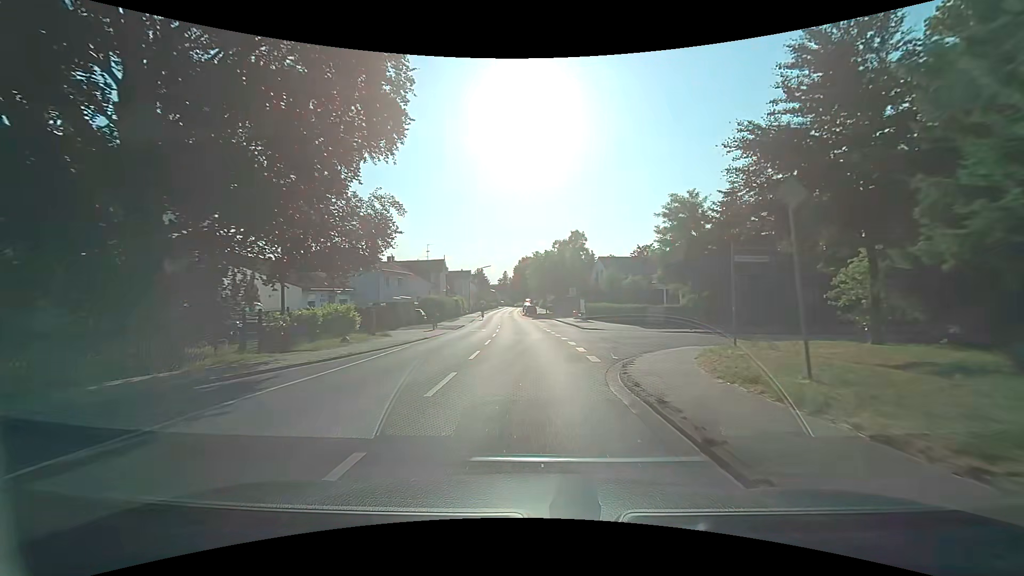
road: secondary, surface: asphalt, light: Day
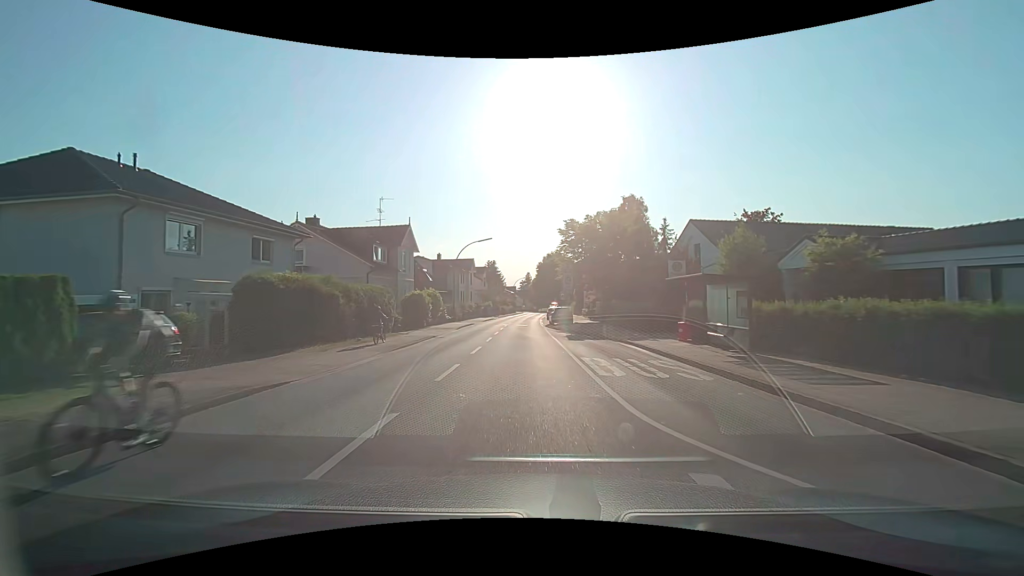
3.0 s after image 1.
(-0.3, +34.3) m; -3°
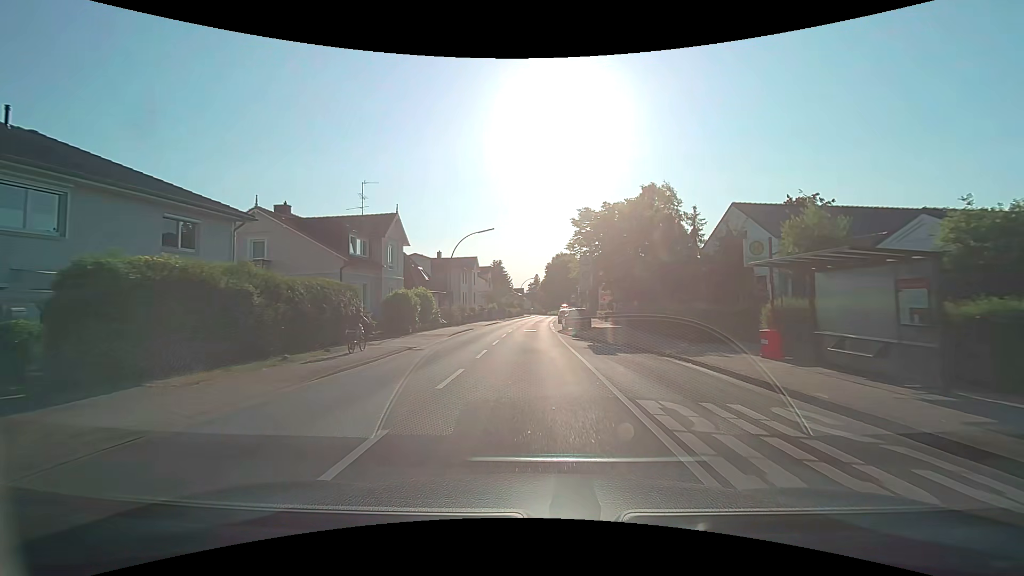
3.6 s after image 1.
(-0.1, +6.8) m; -1°
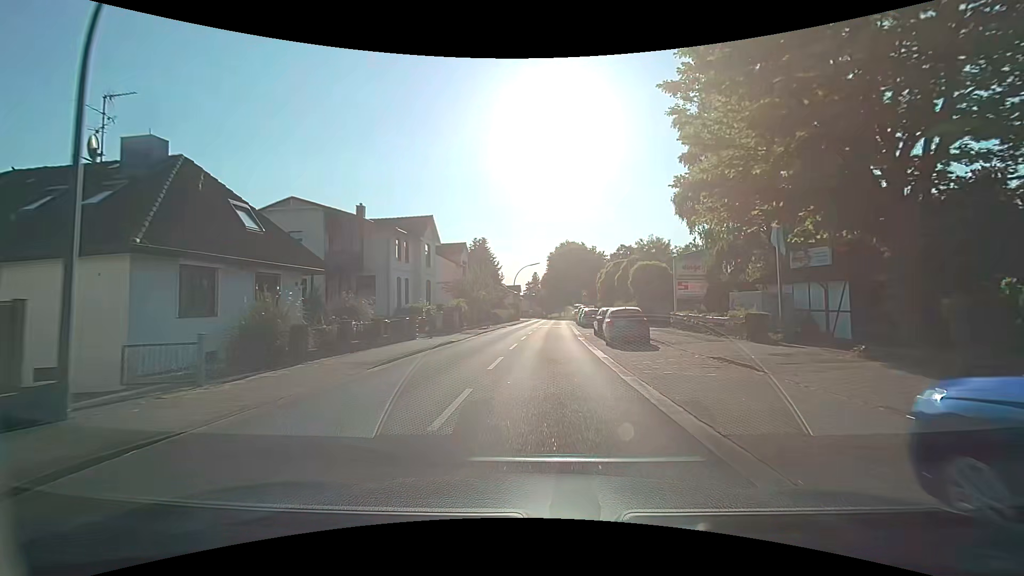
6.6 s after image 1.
(-0.3, +33.0) m; 0°
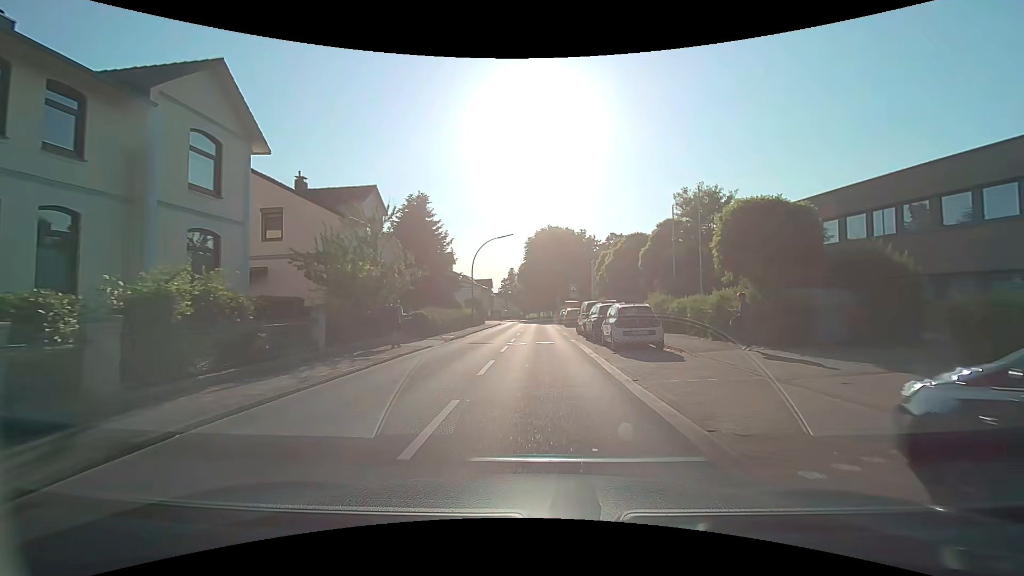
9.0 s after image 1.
(+0.8, +24.8) m; +3°
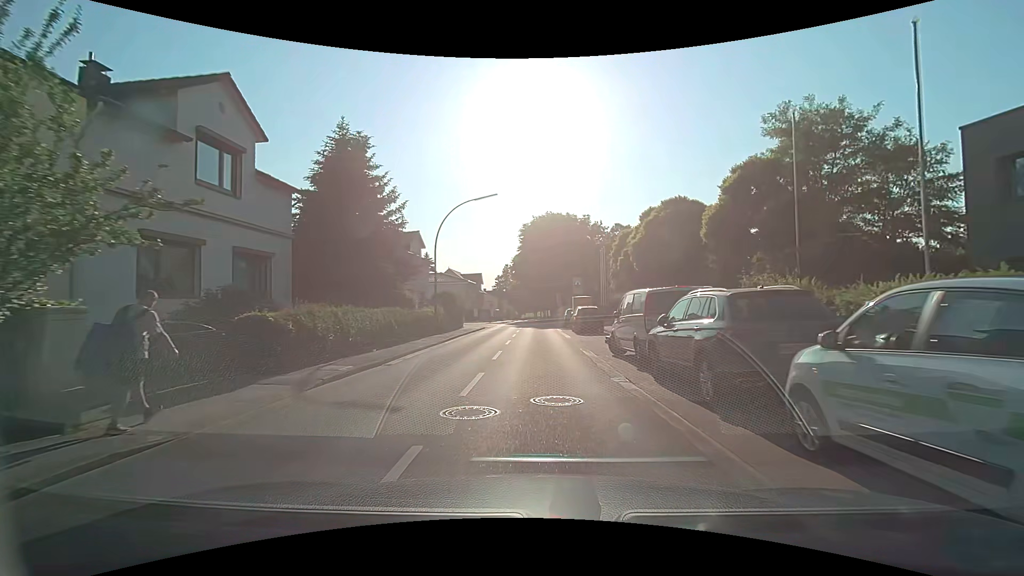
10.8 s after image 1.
(+0.1, +14.3) m; +1°
